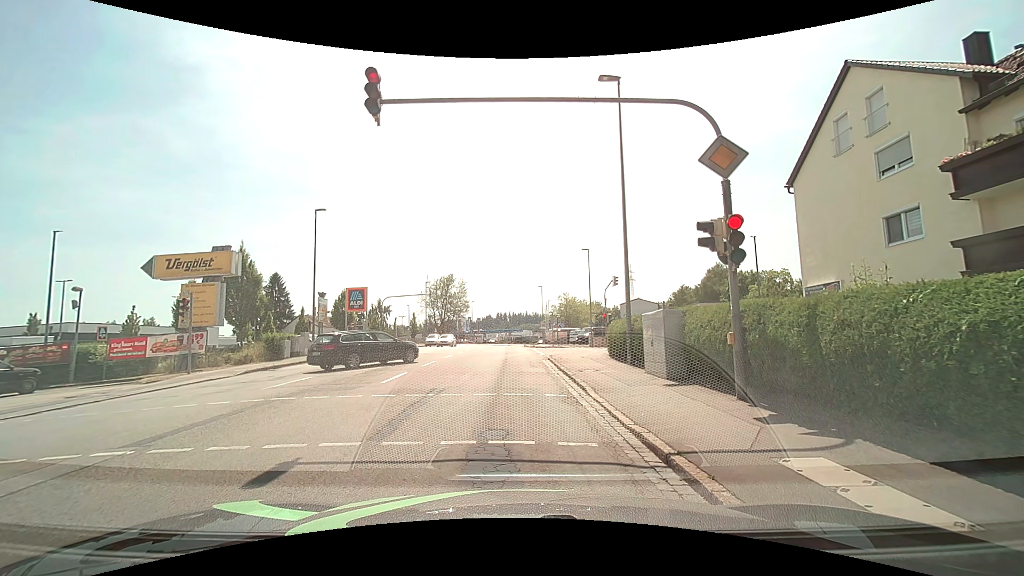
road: tertiary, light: Day
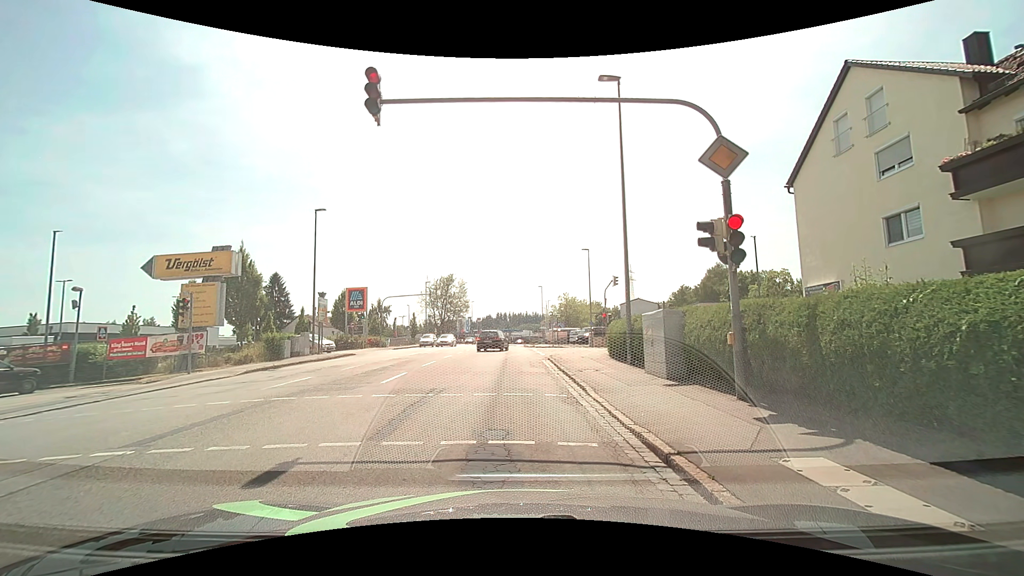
(0.0, 0.0) m; 0°
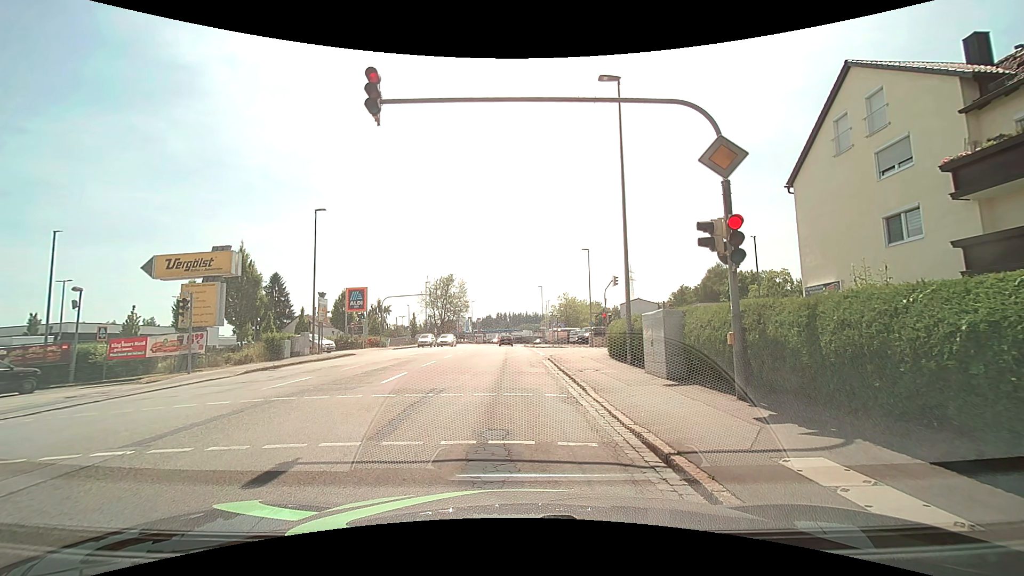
(0.0, 0.0) m; 0°
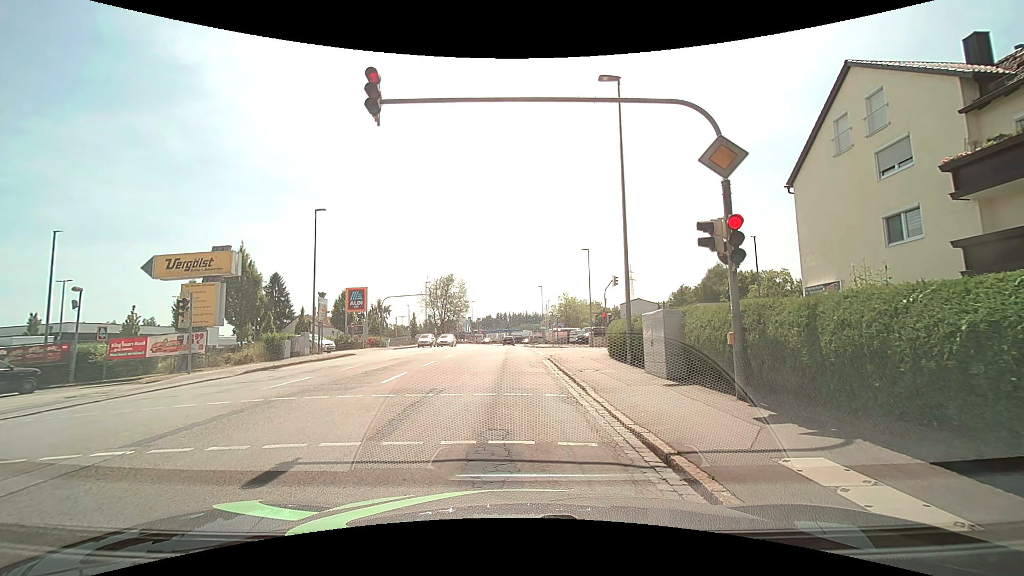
(0.0, 0.0) m; 0°
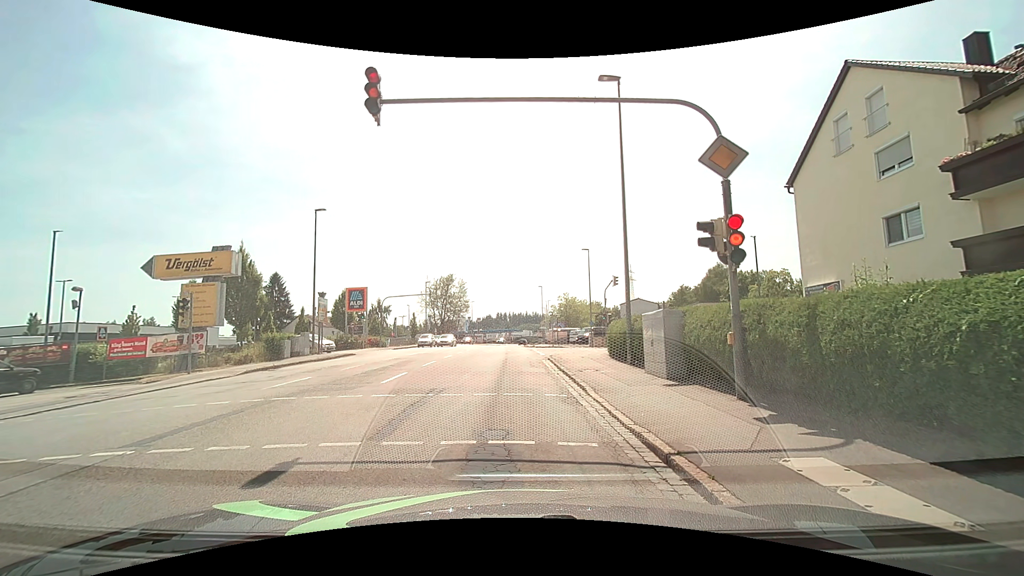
(0.0, 0.0) m; 0°
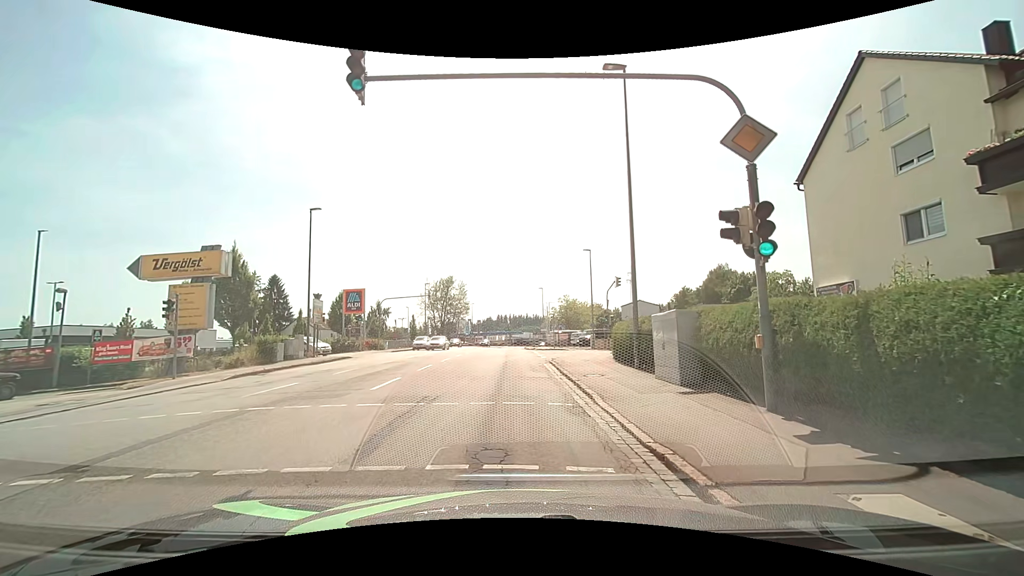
(0.0, +1.0) m; -1°
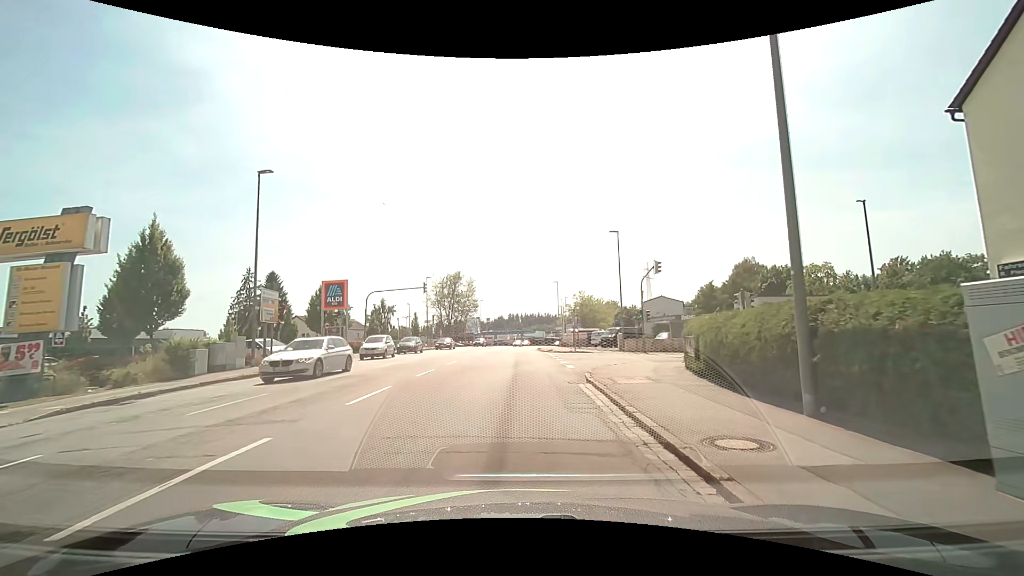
(0.0, +8.9) m; -1°
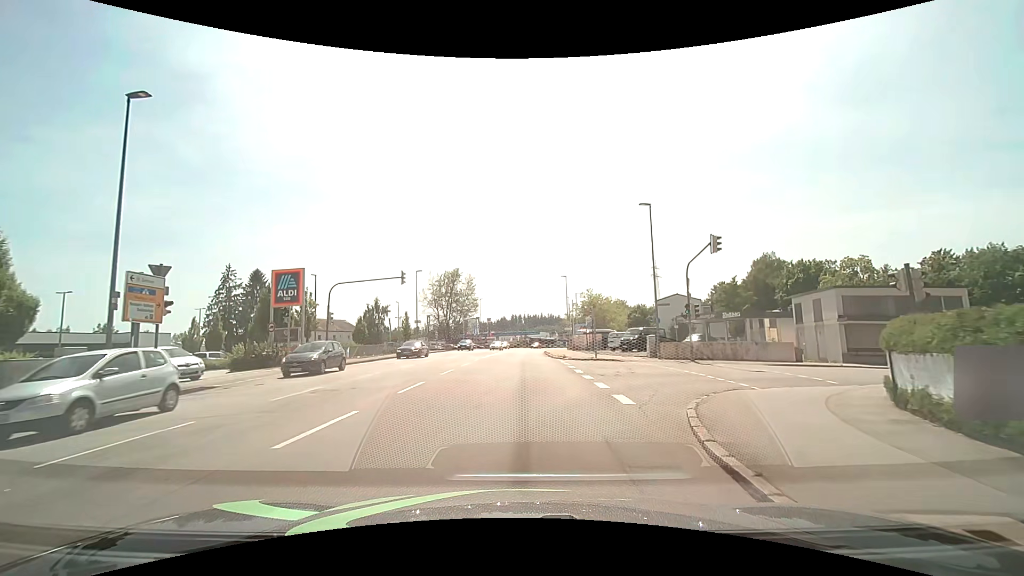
(0.0, +9.5) m; 0°
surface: asphalt
(0, +10) (+1, +20) (+1, +30) (+1, +40) (+1, +50) (+2, +60) (+2, +70) (+3, +80) (+4, +90) (+5, +100) m
